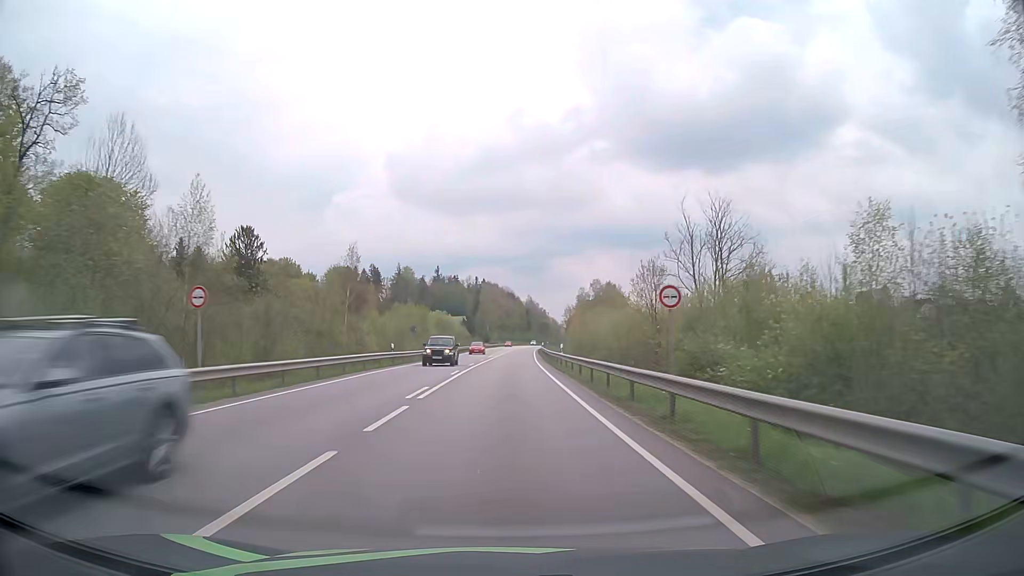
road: primary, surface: asphalt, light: Day
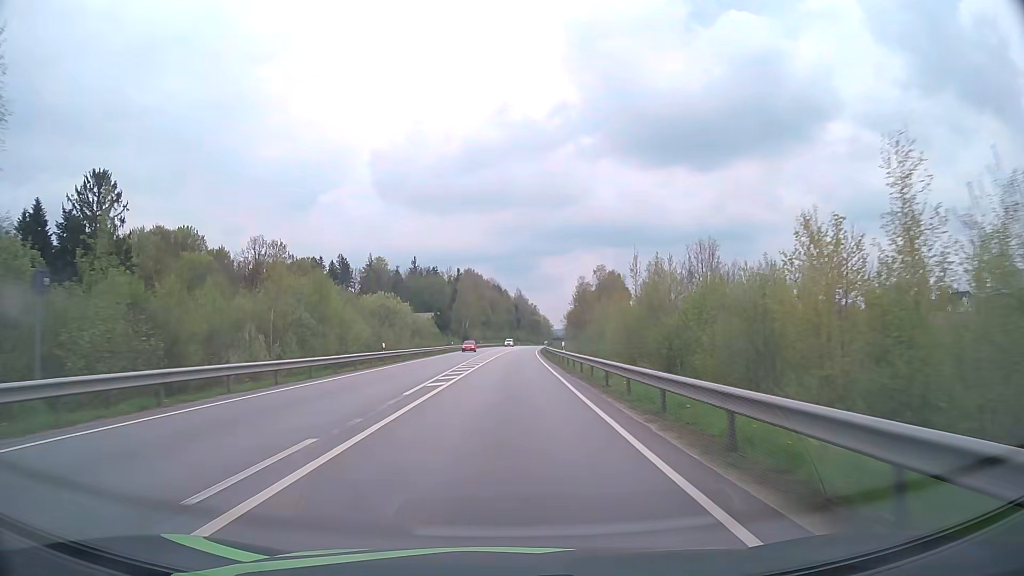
(+0.6, +47.4) m; +1°
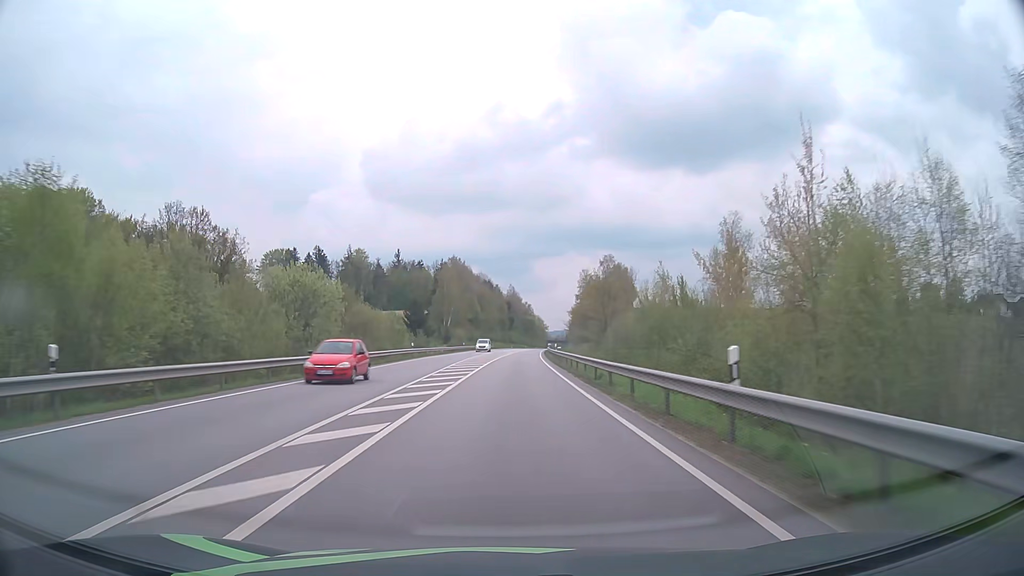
(+0.2, +31.6) m; +1°
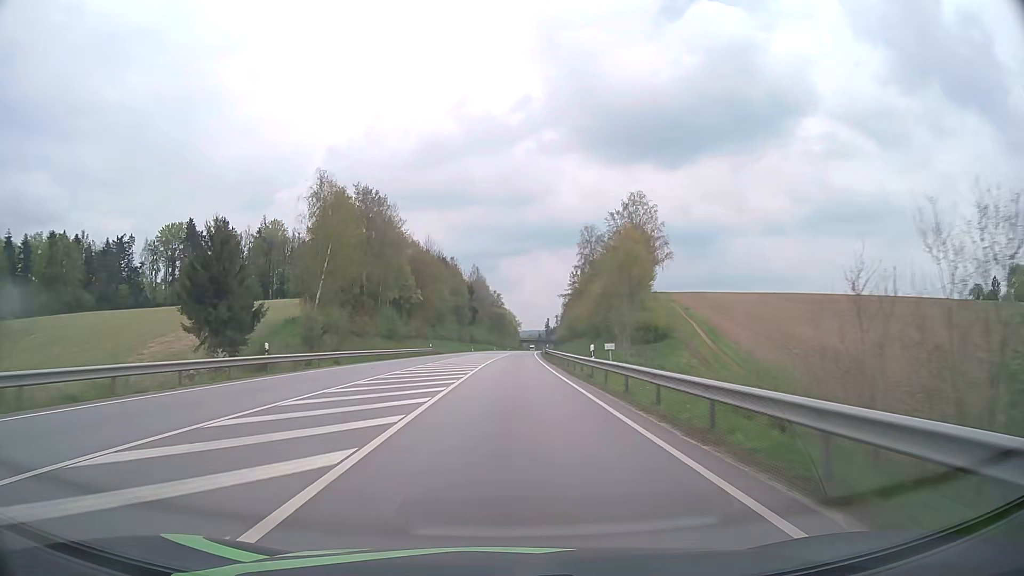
(+1.8, +79.0) m; +3°
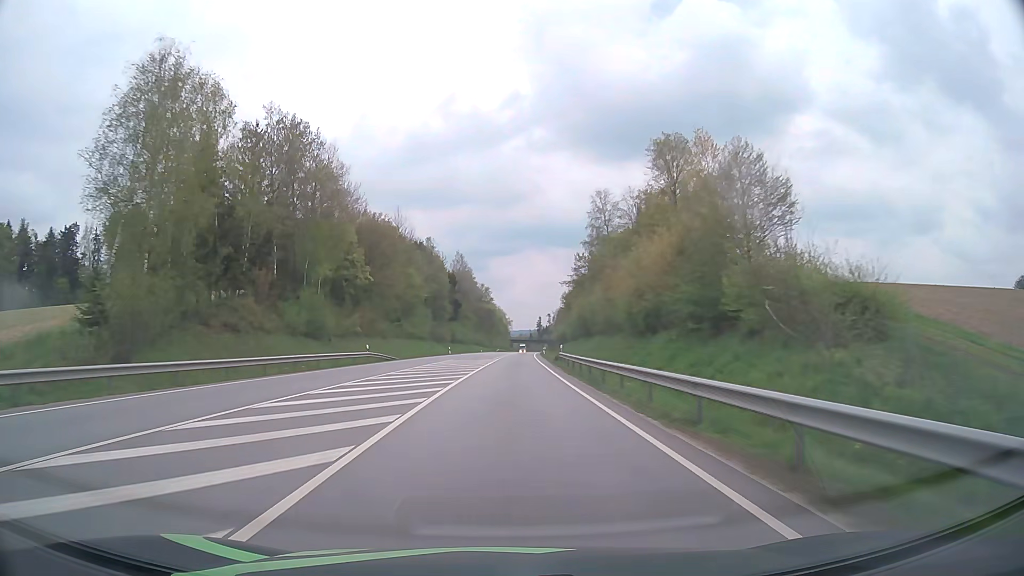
(+0.2, +31.6) m; +1°
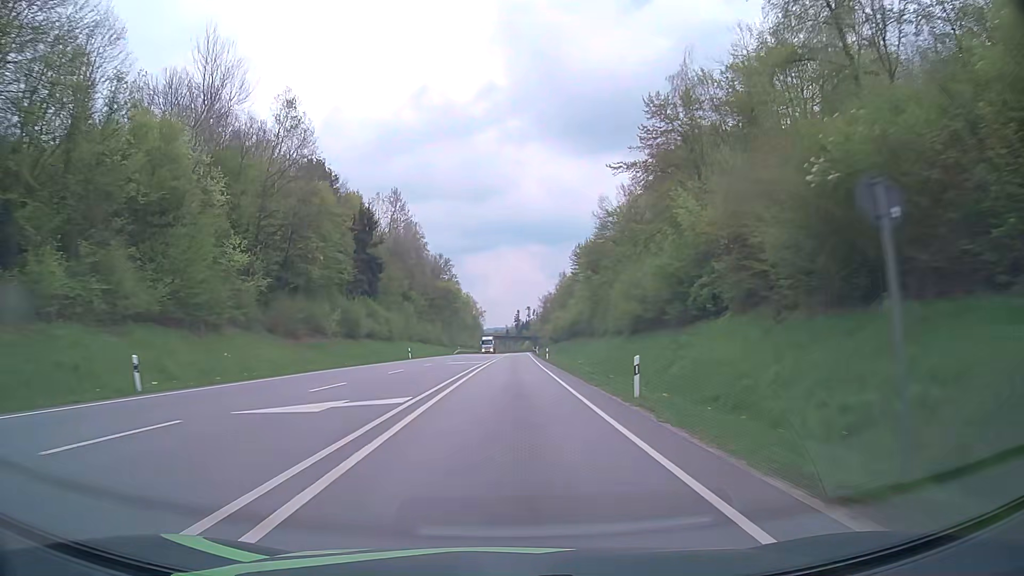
(+1.5, +79.2) m; +2°
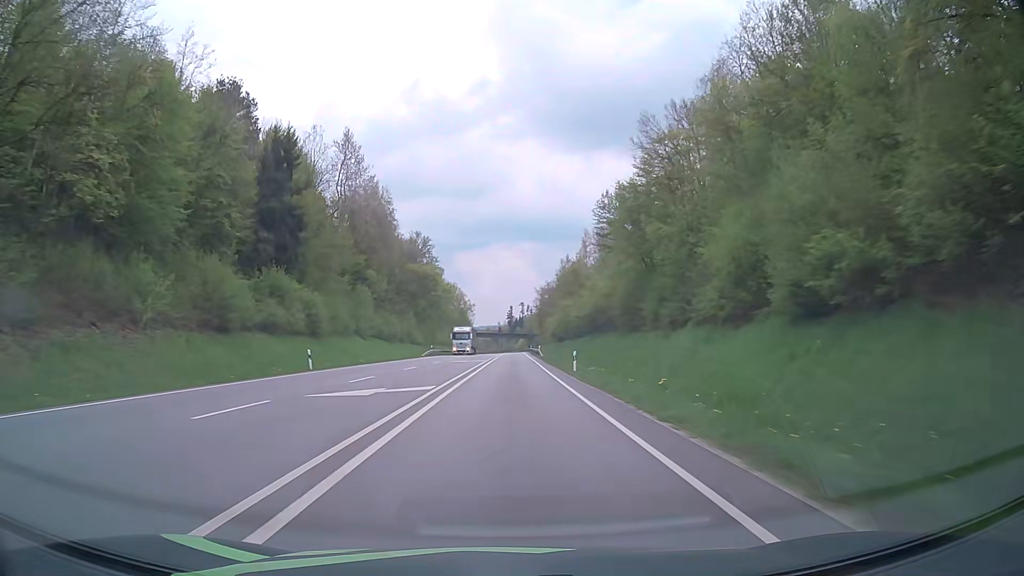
(+0.1, +31.7) m; +1°
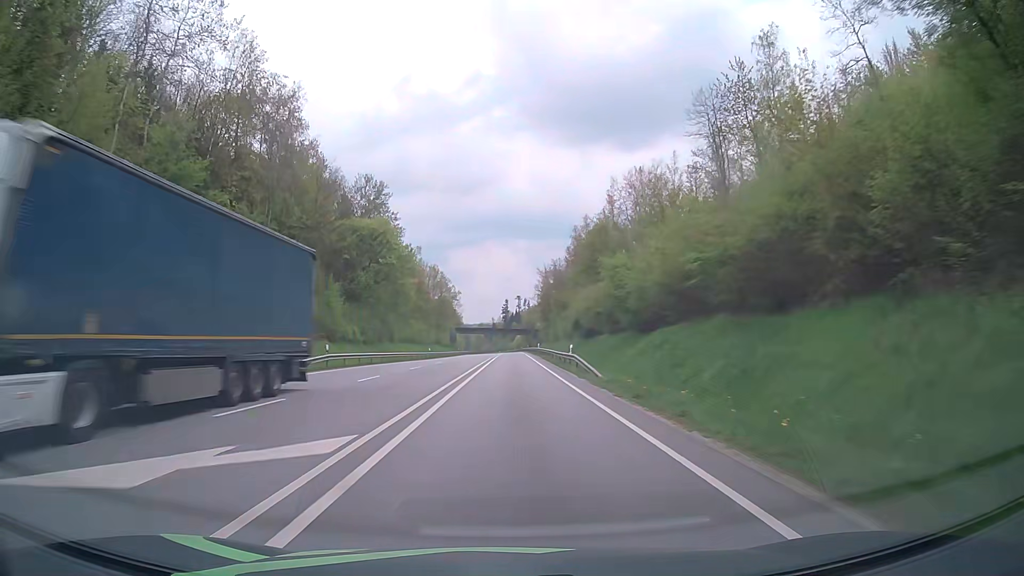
(+0.2, +47.6) m; 0°
(0, +10) (0, +20) (0, +30) (0, +40) (0, +50) (0, +60) (0, +70) (0, +80) (0, +90) (0, +100) m
